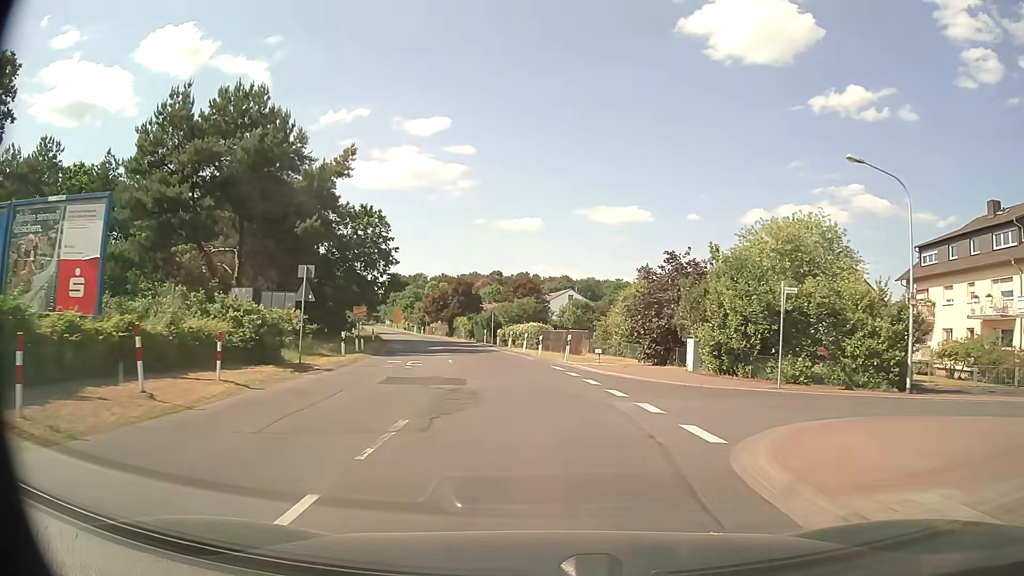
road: secondary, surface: asphalt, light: Day
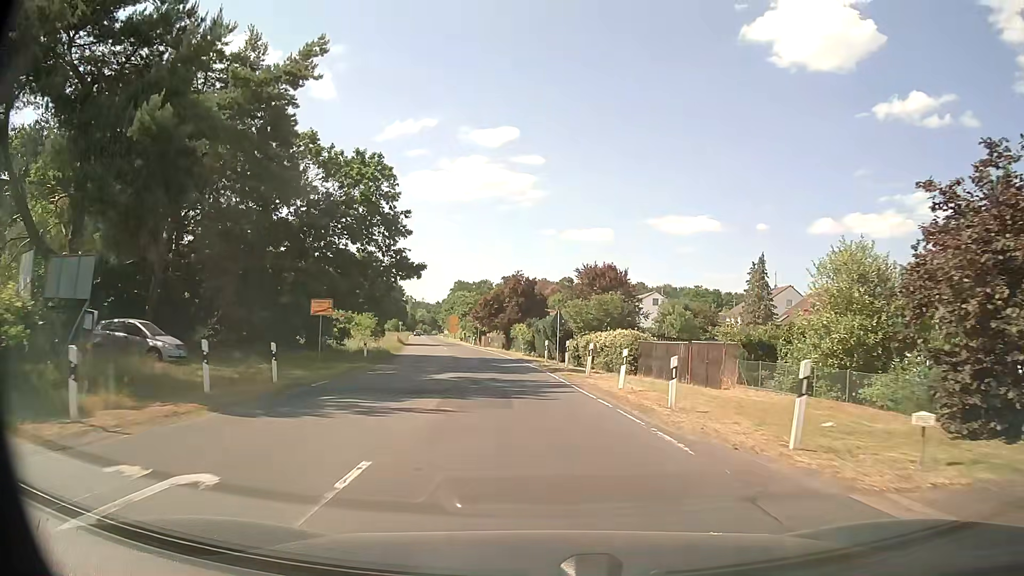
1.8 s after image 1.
(-1.1, +21.0) m; -6°
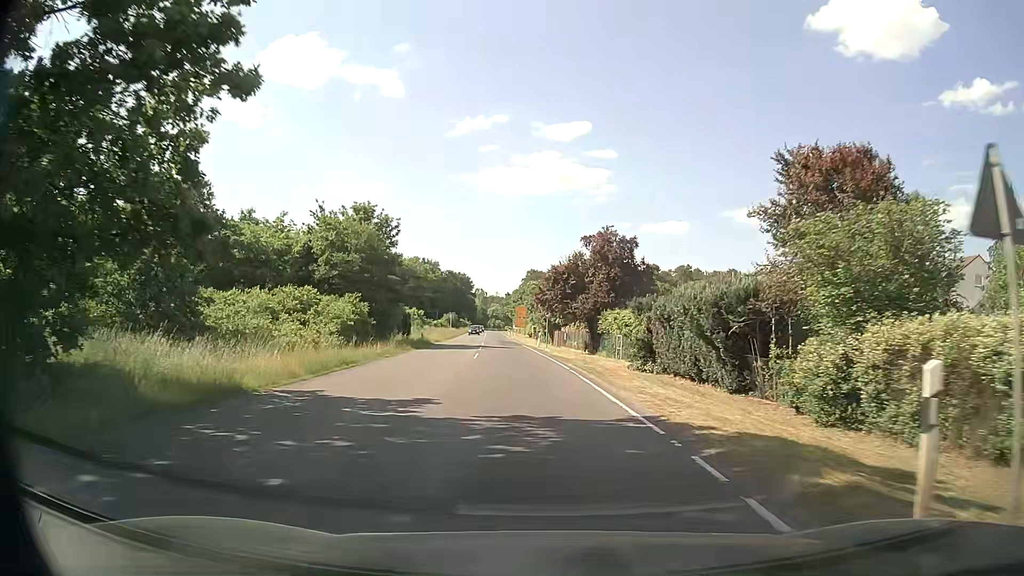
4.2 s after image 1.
(-1.9, +29.6) m; -7°
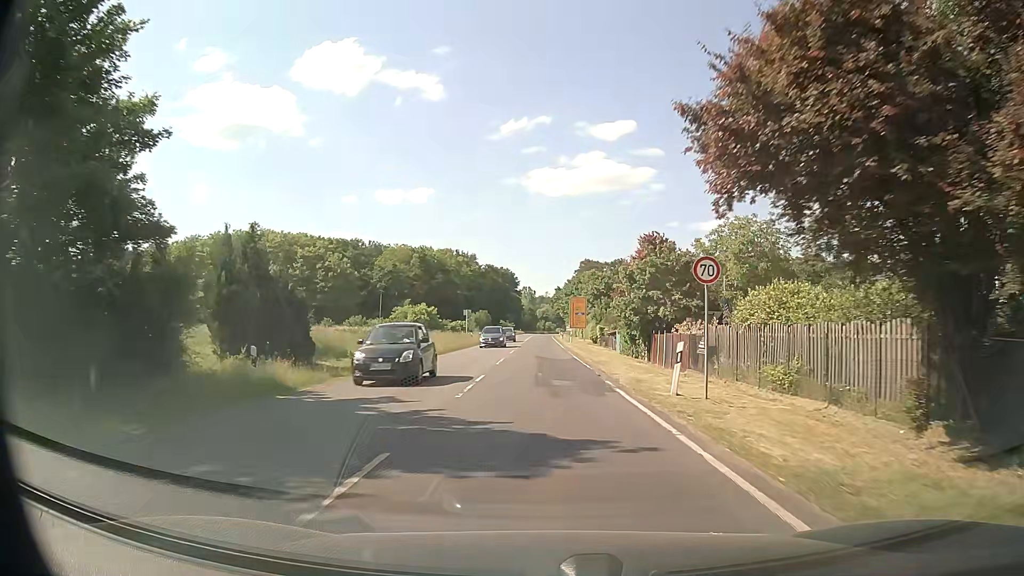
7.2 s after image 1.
(-2.1, +40.0) m; -5°
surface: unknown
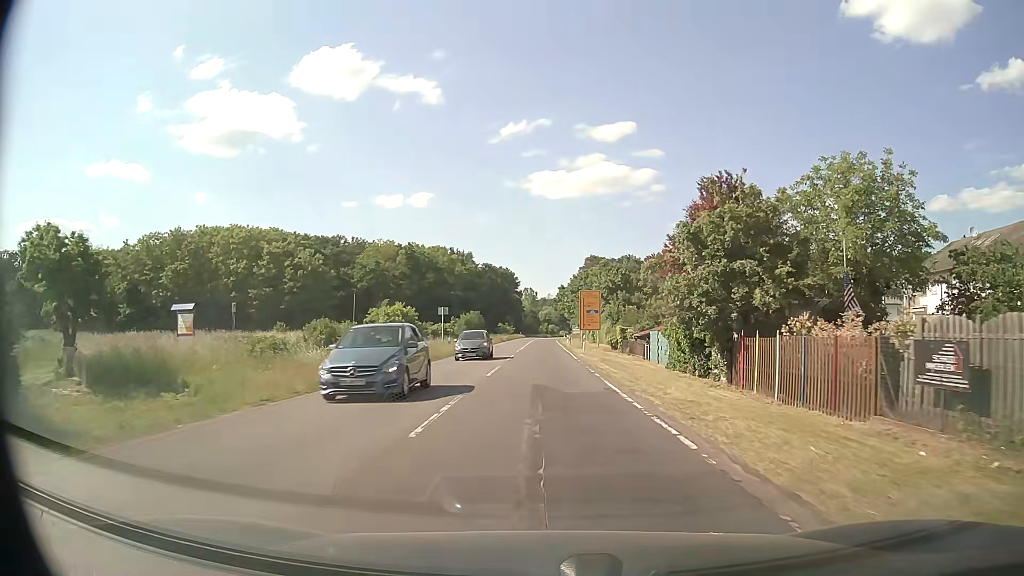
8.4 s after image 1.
(0.0, +16.9) m; 0°
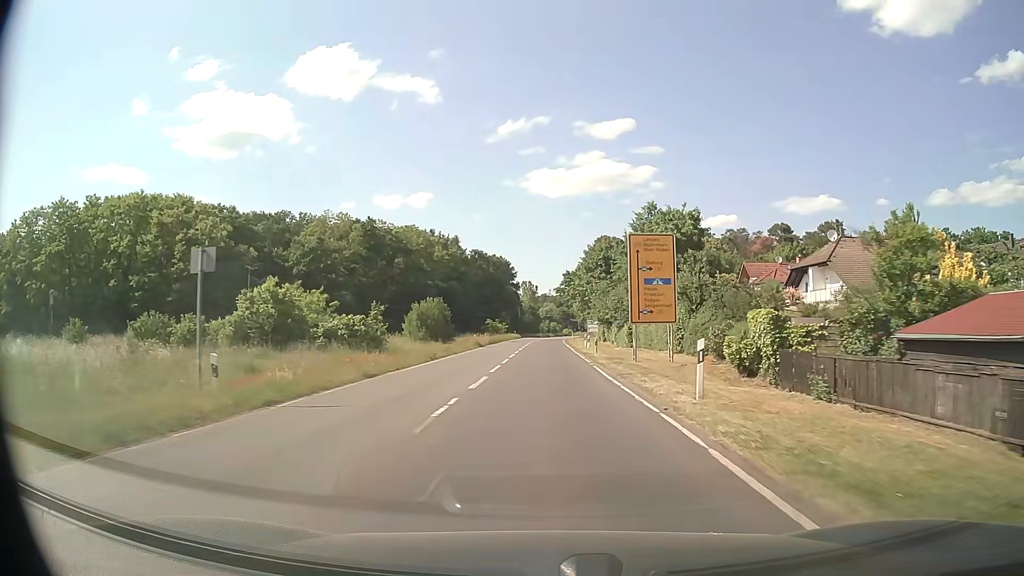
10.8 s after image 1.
(-0.2, +35.2) m; 0°
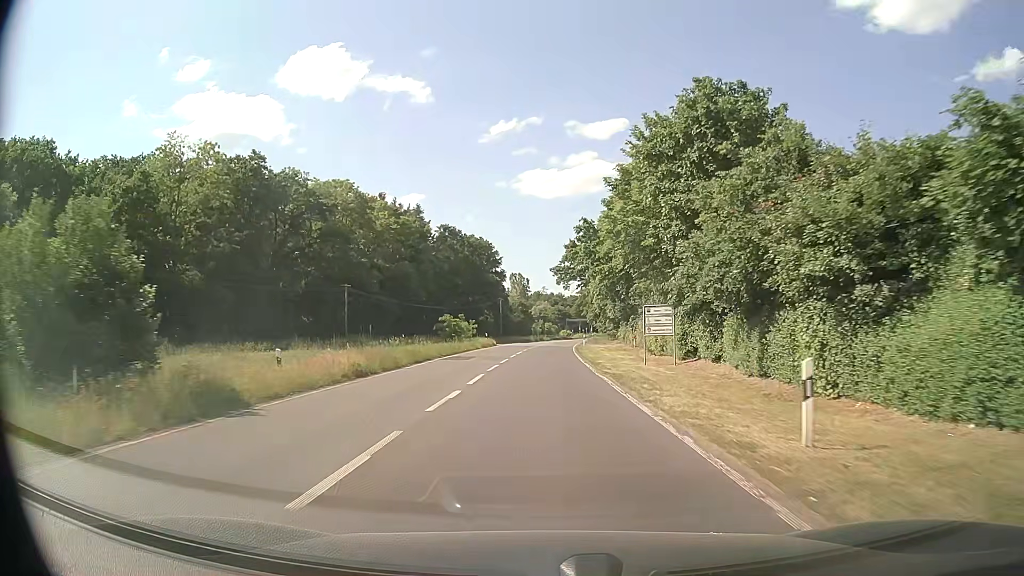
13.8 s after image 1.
(+0.1, +46.3) m; 0°
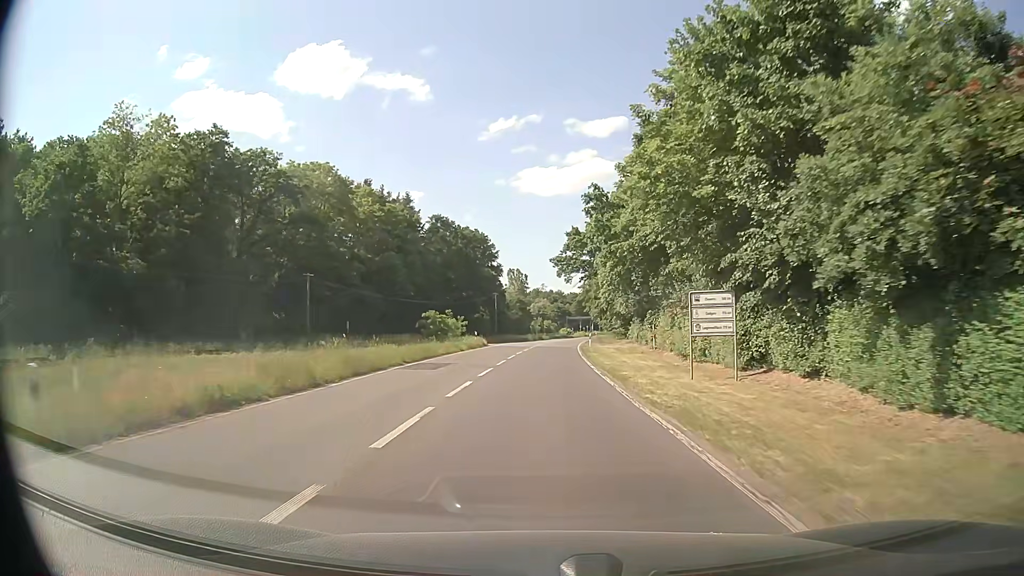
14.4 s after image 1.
(0.0, +9.5) m; 0°
(0, +10) (0, +20) (0, +30) (0, +40) (+1, +50) (+1, +60) (+2, +70) (+3, +80) (+4, +90) (+5, +100) m
